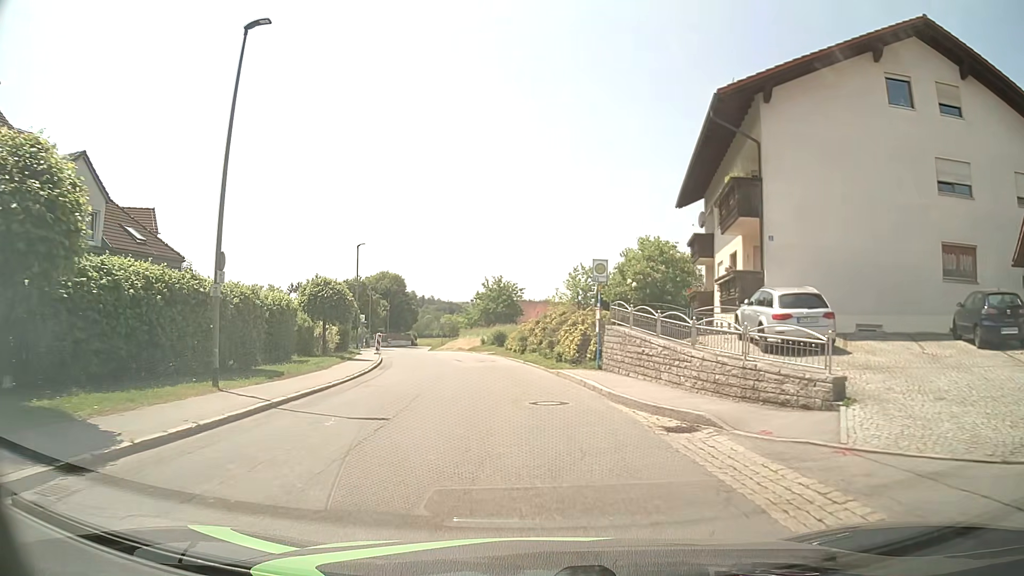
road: tertiary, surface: asphalt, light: Day
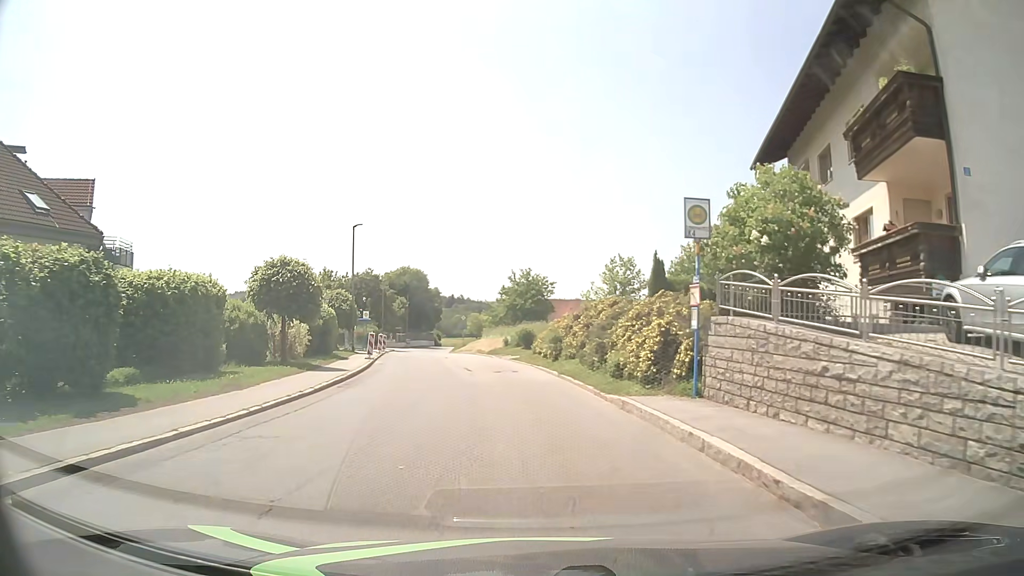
(-0.2, +9.2) m; -2°
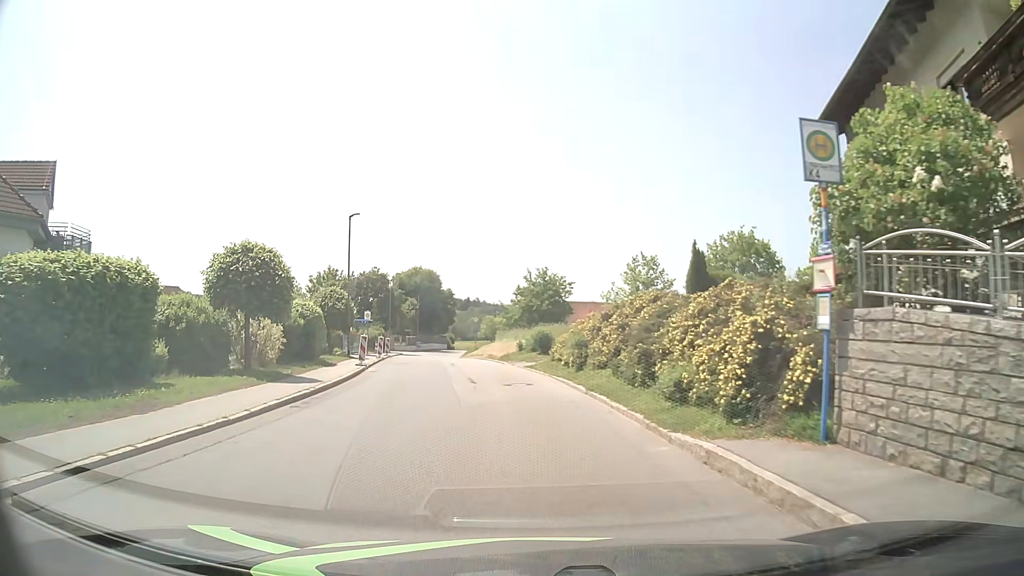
(-0.1, +4.6) m; -2°
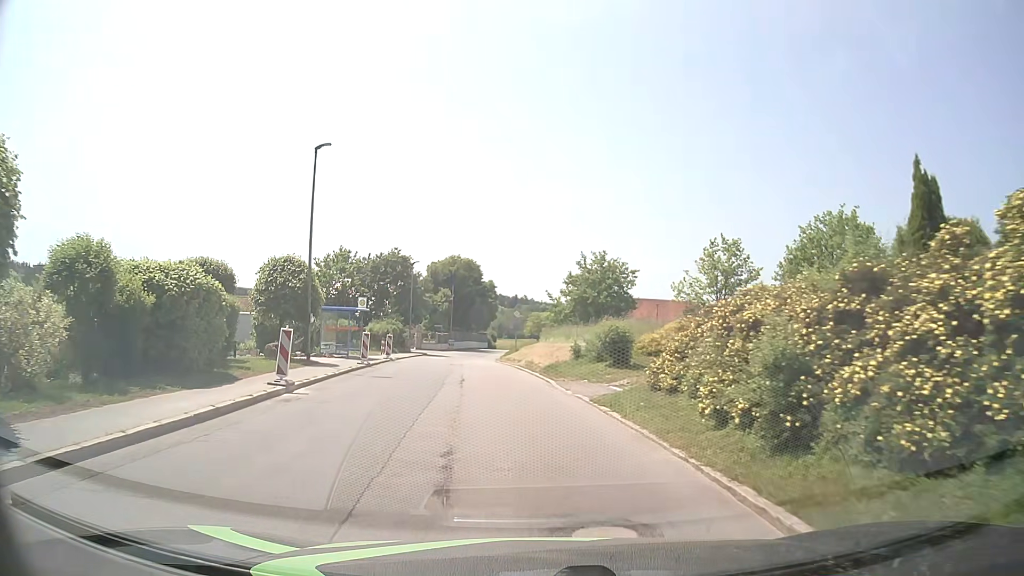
(-0.4, +13.7) m; -4°
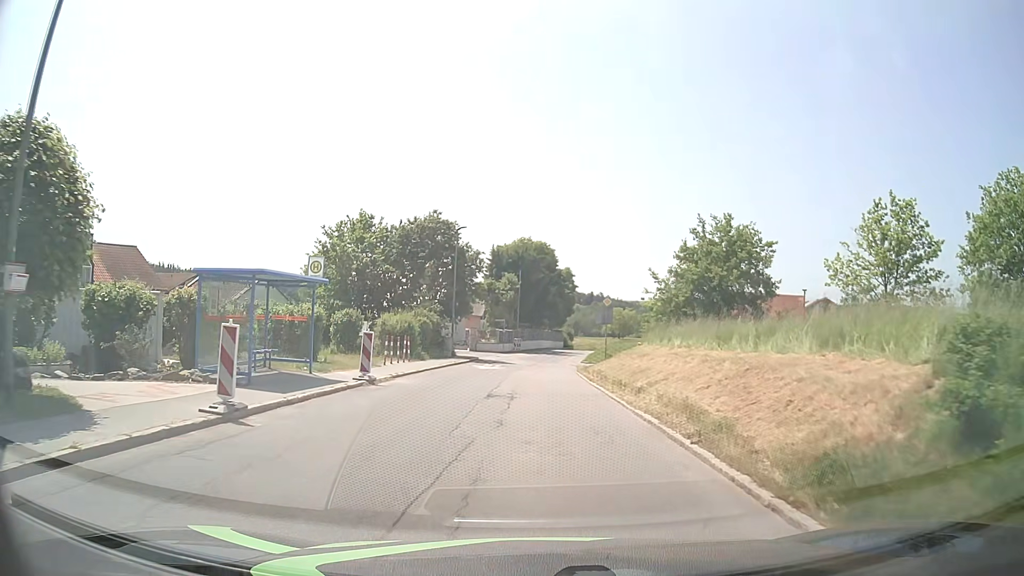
(-1.1, +18.1) m; -6°
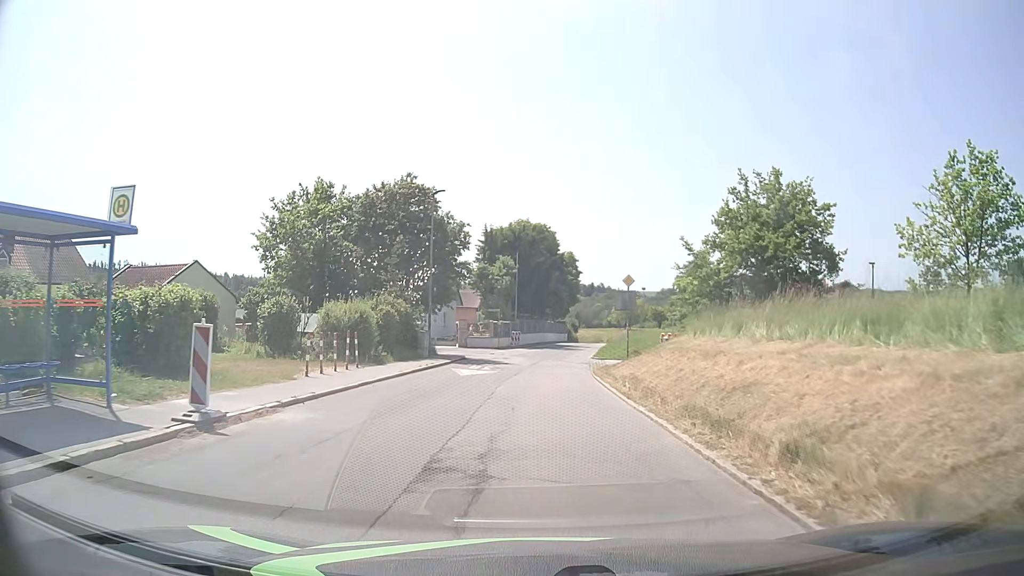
(0.0, +9.2) m; 0°
